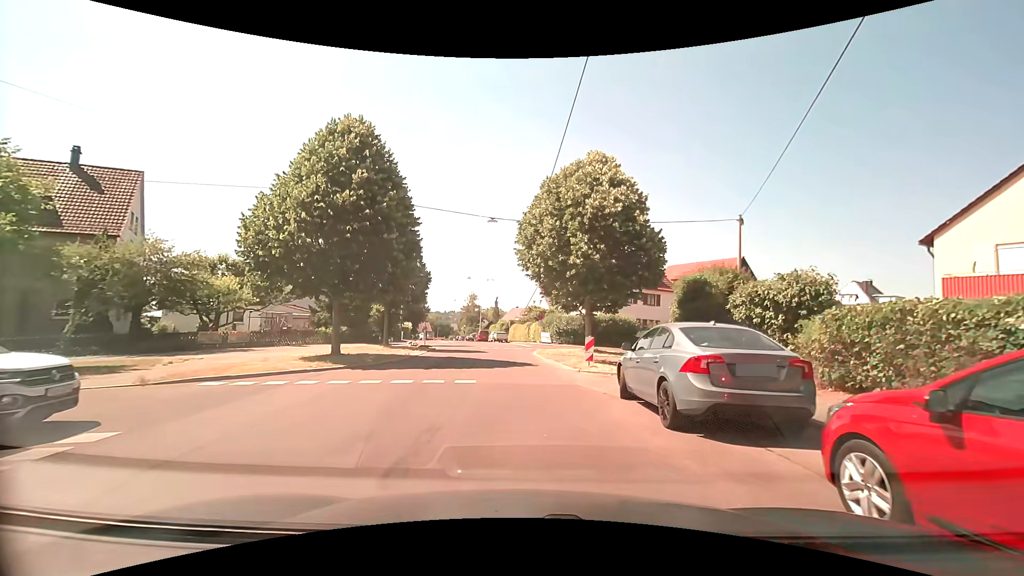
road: residential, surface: asphalt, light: Day
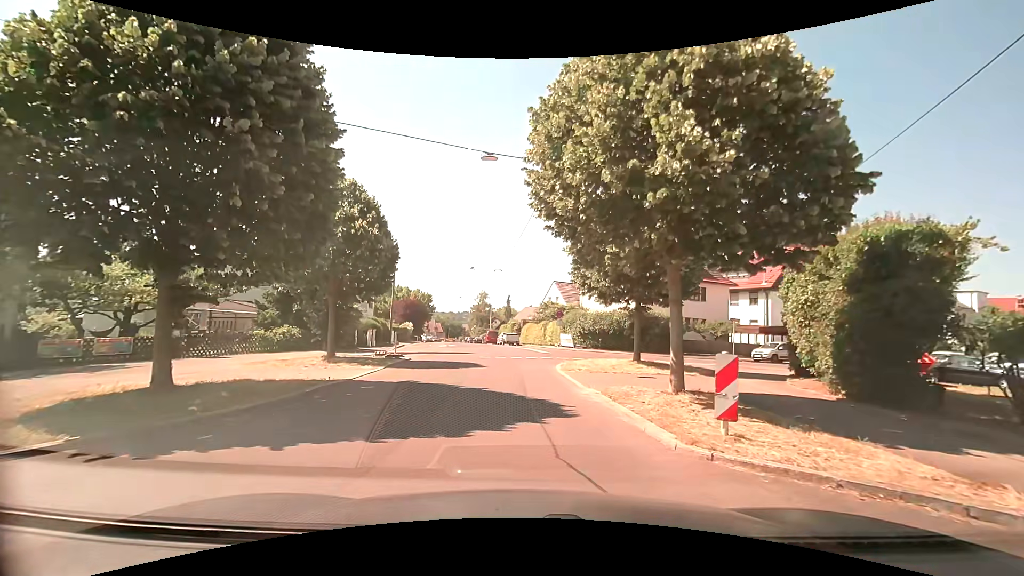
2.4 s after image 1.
(0.0, +9.9) m; 0°
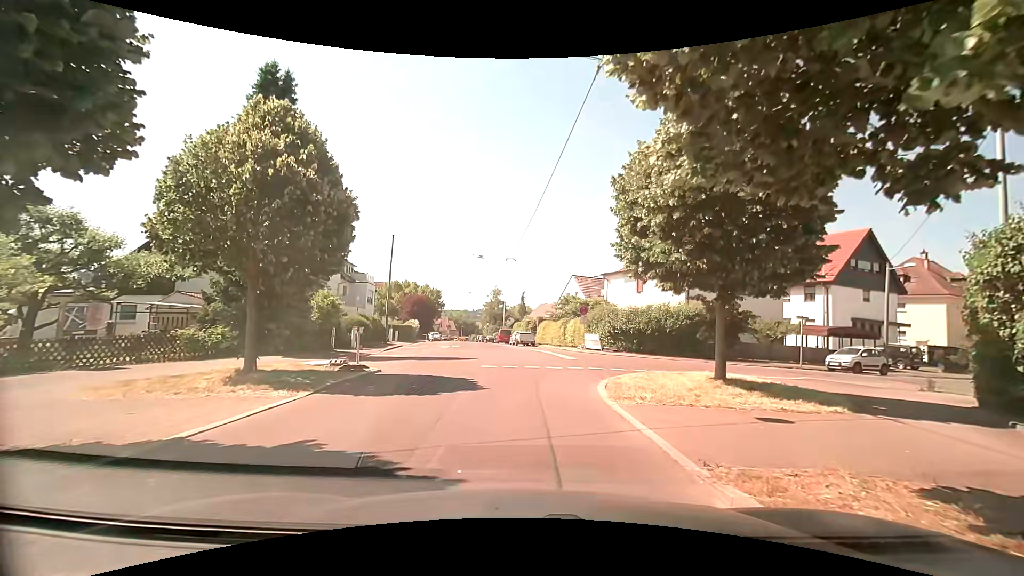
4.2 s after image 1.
(-0.2, +6.6) m; -3°
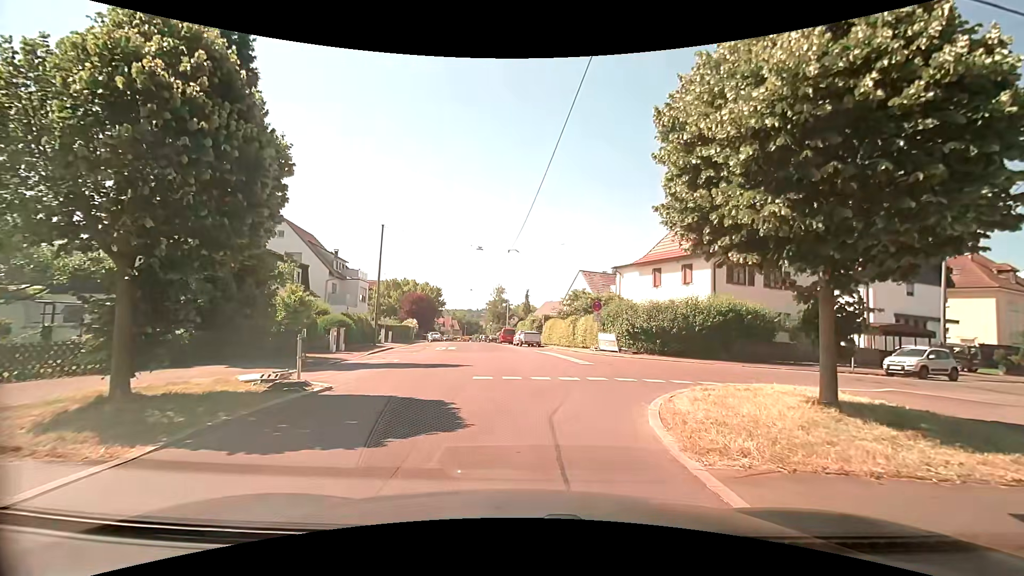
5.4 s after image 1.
(0.0, +4.2) m; -3°
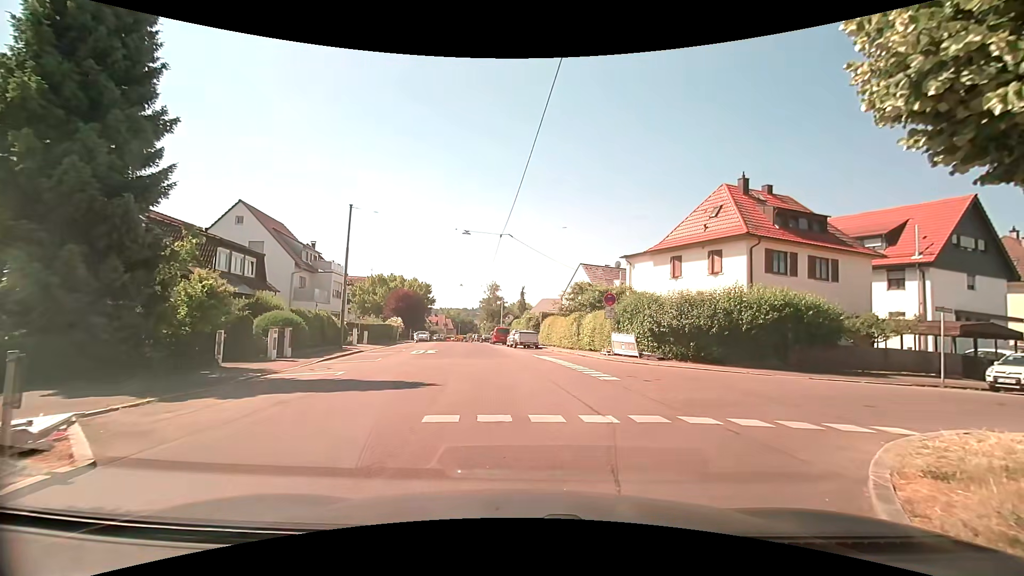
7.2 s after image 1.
(+0.3, +5.9) m; +2°
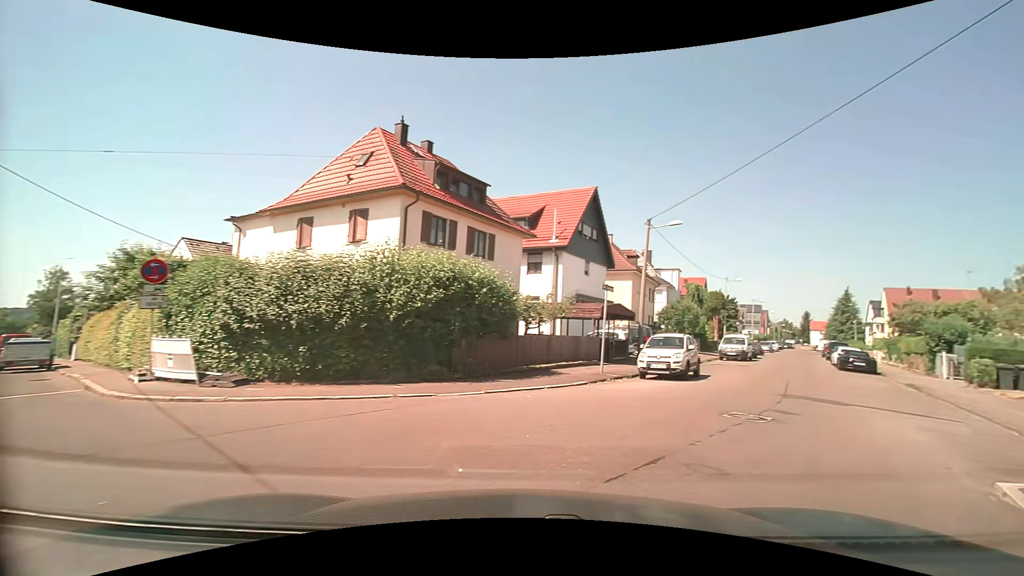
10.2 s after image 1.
(+2.5, +9.5) m; +40°
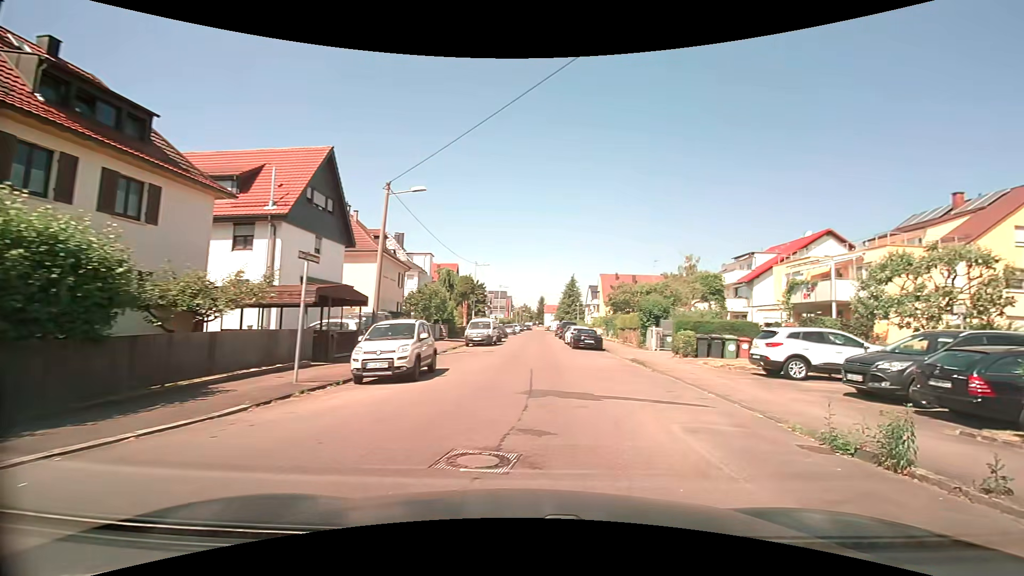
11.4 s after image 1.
(+1.2, +4.9) m; +27°
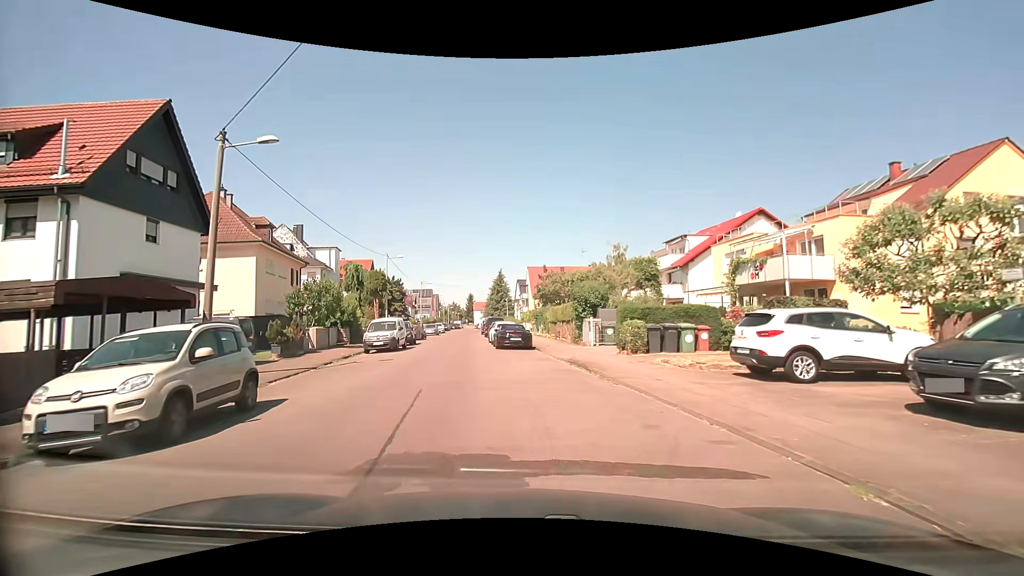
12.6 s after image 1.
(+0.7, +5.7) m; +9°
(-1, +10) (-3, +20) (-4, +30) (-5, +40) (-7, +50) (-8, +59) (-7, +69) (-7, +79) (-10, +89) (-13, +99) m
